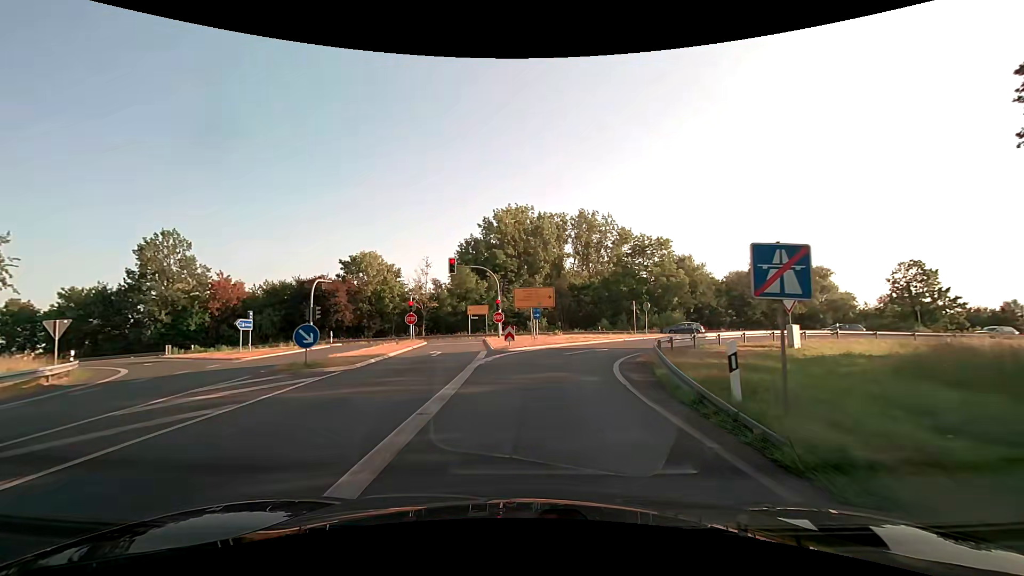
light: Day
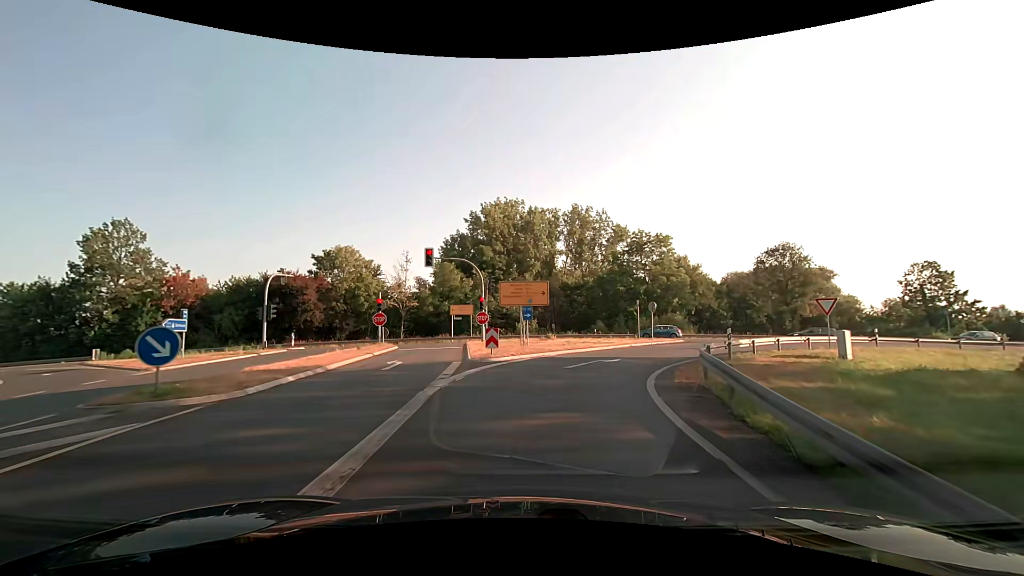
(0.0, +5.8) m; 0°
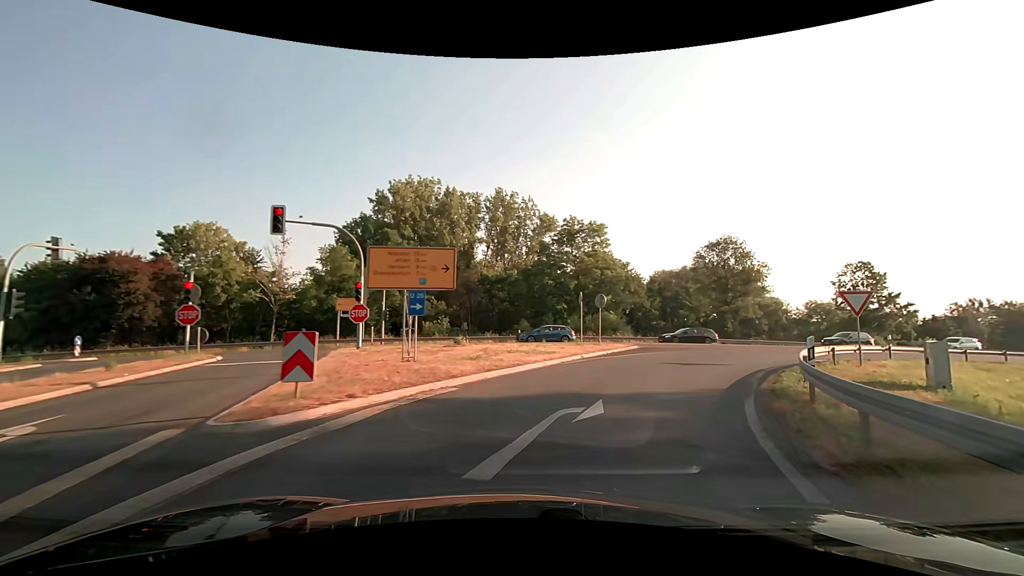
(+0.7, +11.2) m; +8°
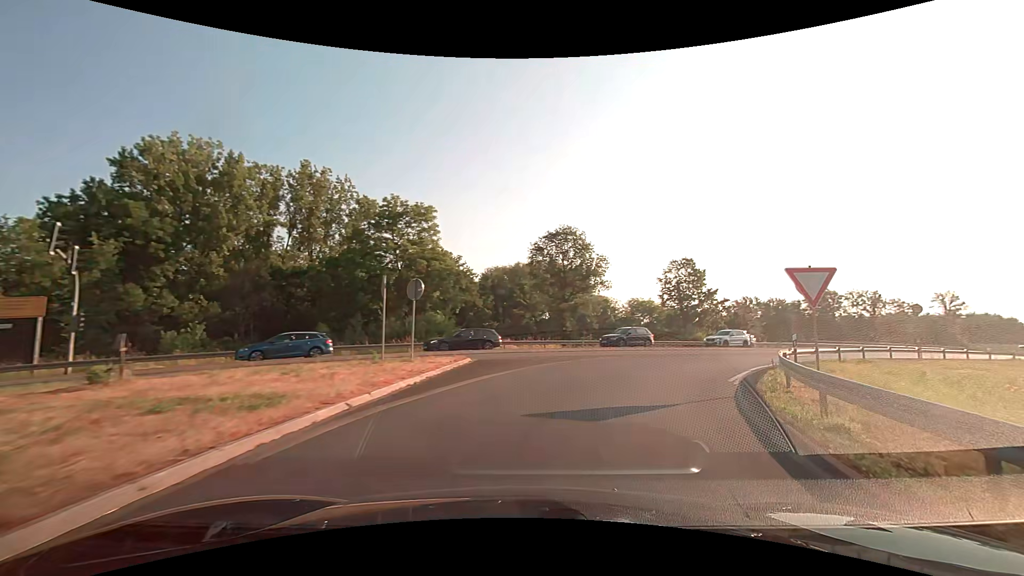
(+1.8, +10.8) m; +19°
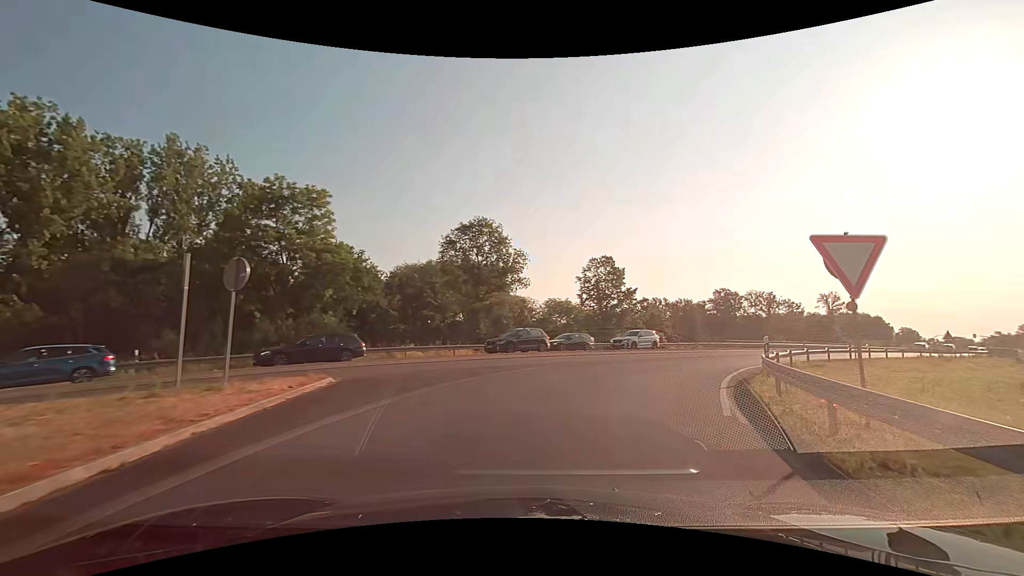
(+0.5, +5.7) m; +10°
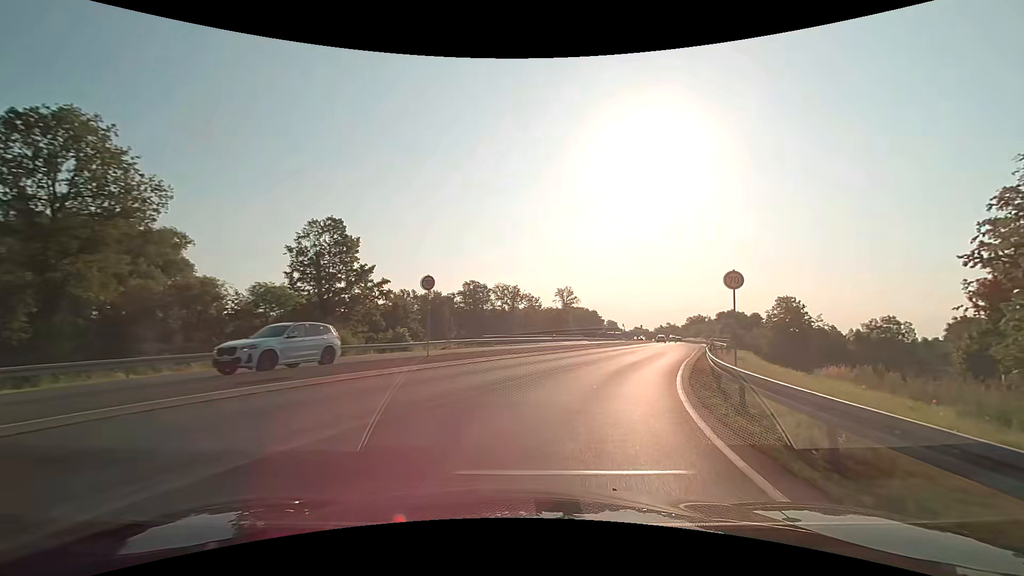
(+4.5, +18.5) m; +28°
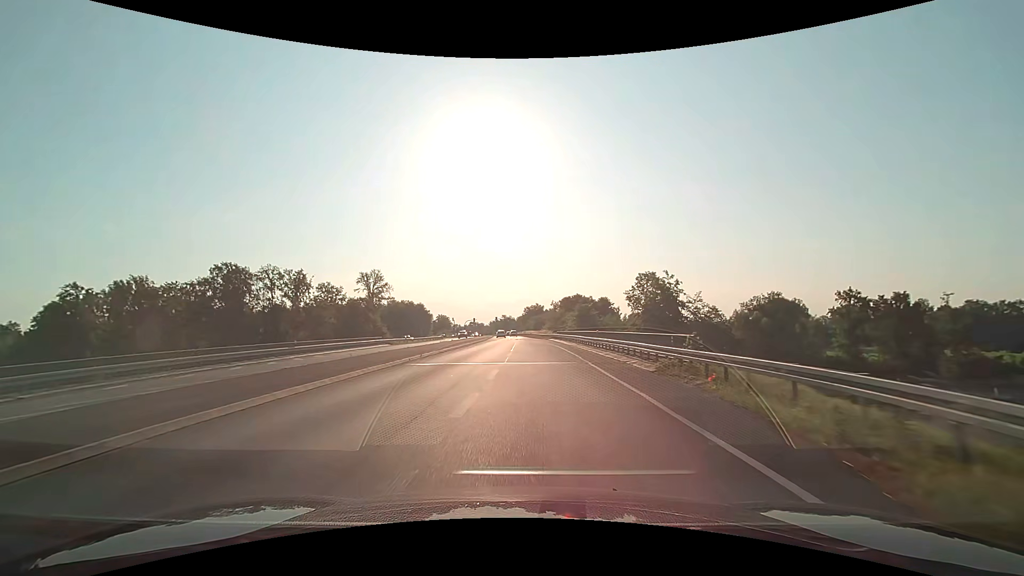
(+10.3, +38.0) m; +20°
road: primary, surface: asphalt
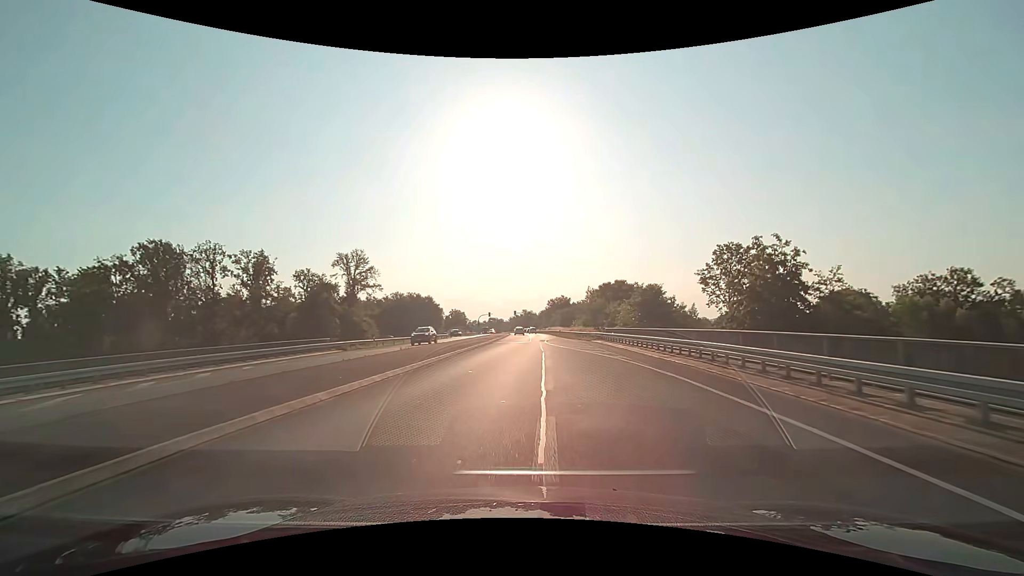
(-0.7, +27.4) m; -3°
(0, +10) (0, +20) (0, +30) (0, +40) (+1, +50) (+1, +60) (+2, +70) (+2, +80) (+2, +90) (+3, +100) m
